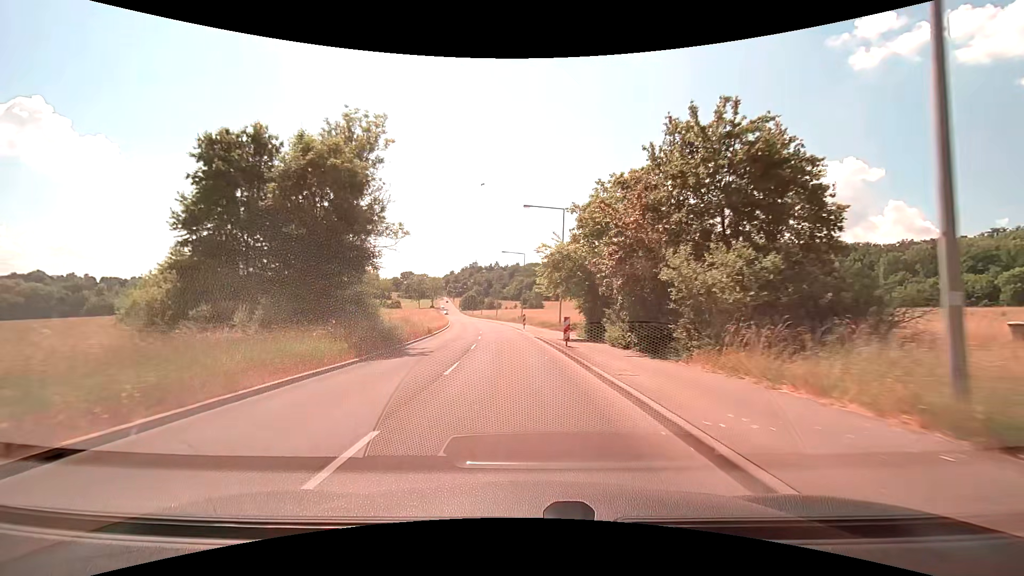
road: tertiary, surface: asphalt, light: Day
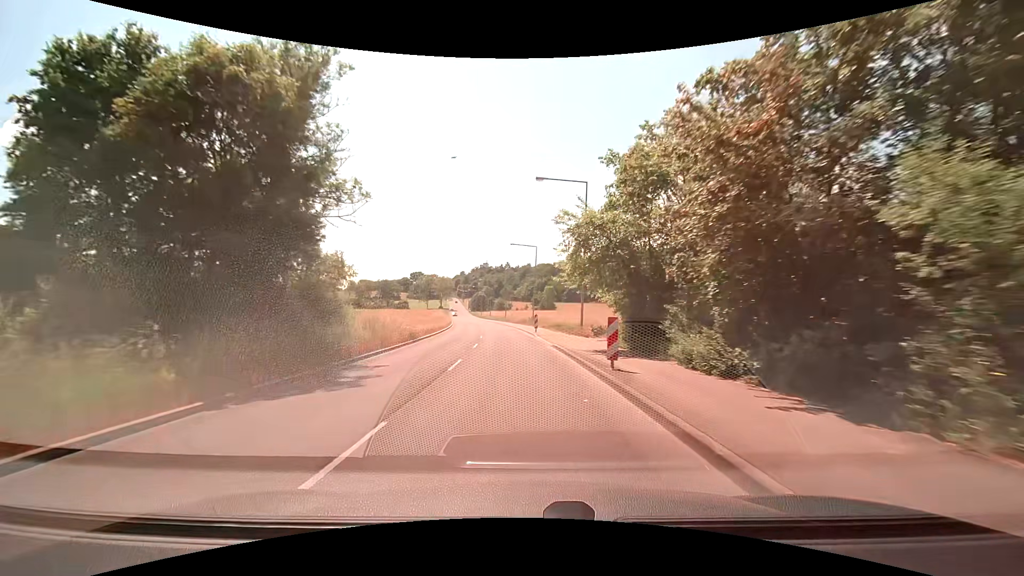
(-0.1, +8.8) m; -1°
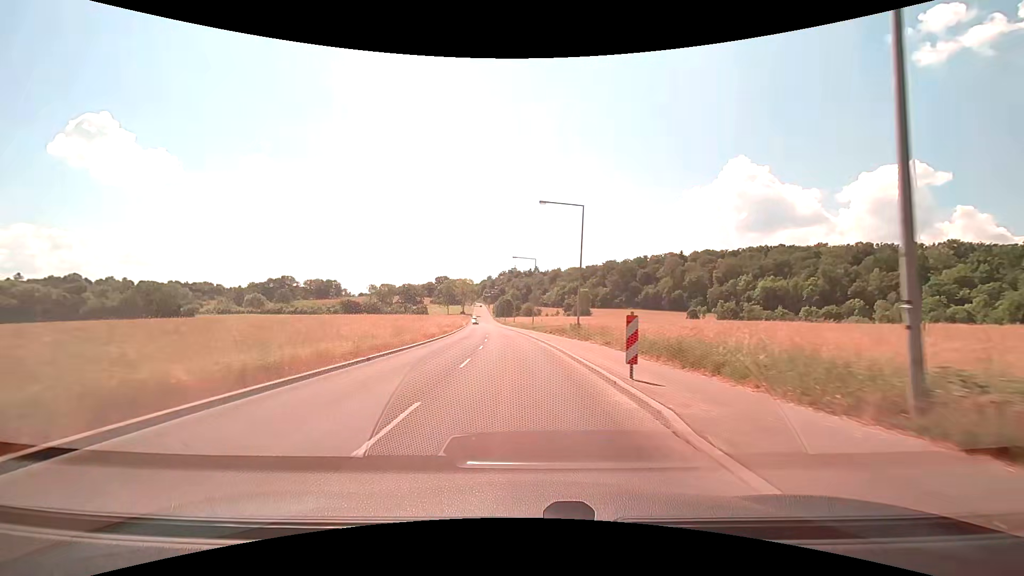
(-0.8, +26.4) m; -4°
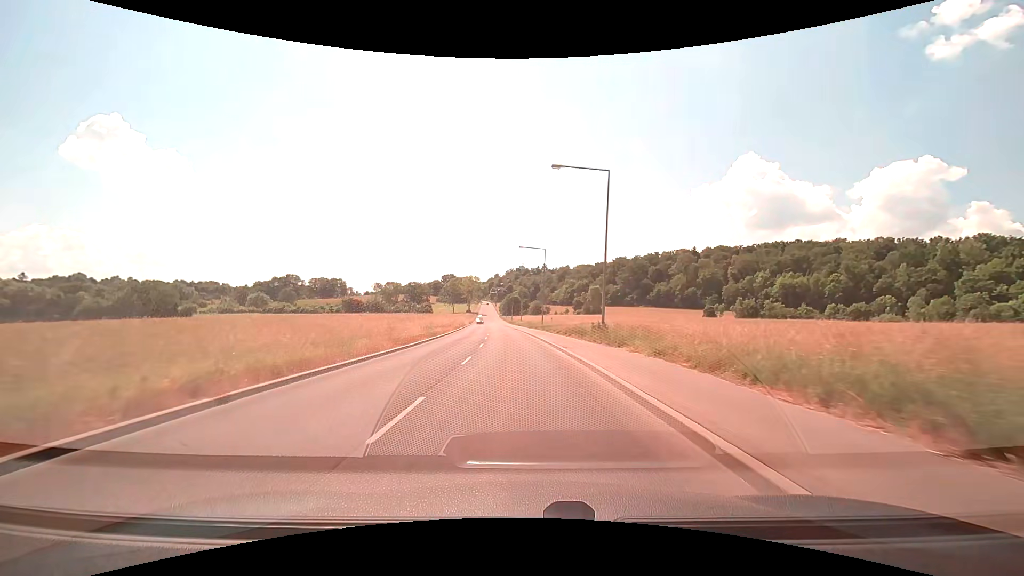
(0.0, +8.8) m; 0°
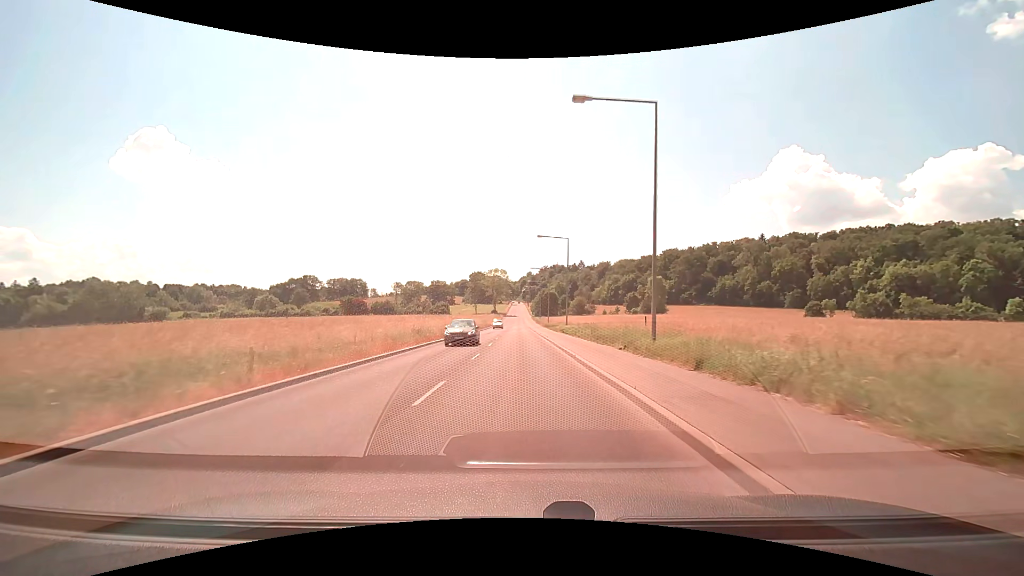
(-1.7, +44.2) m; -4°
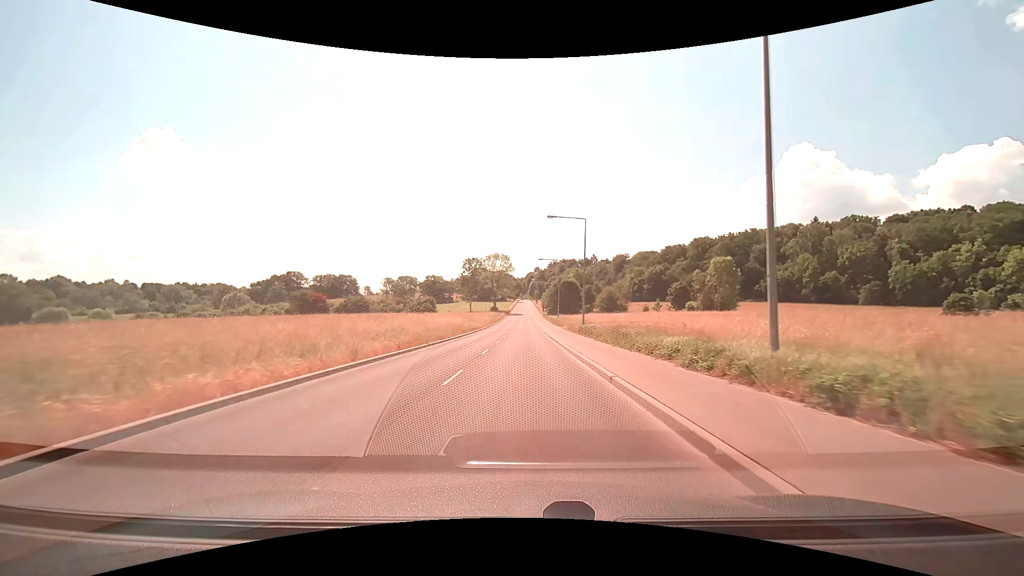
(-0.7, +44.4) m; -1°
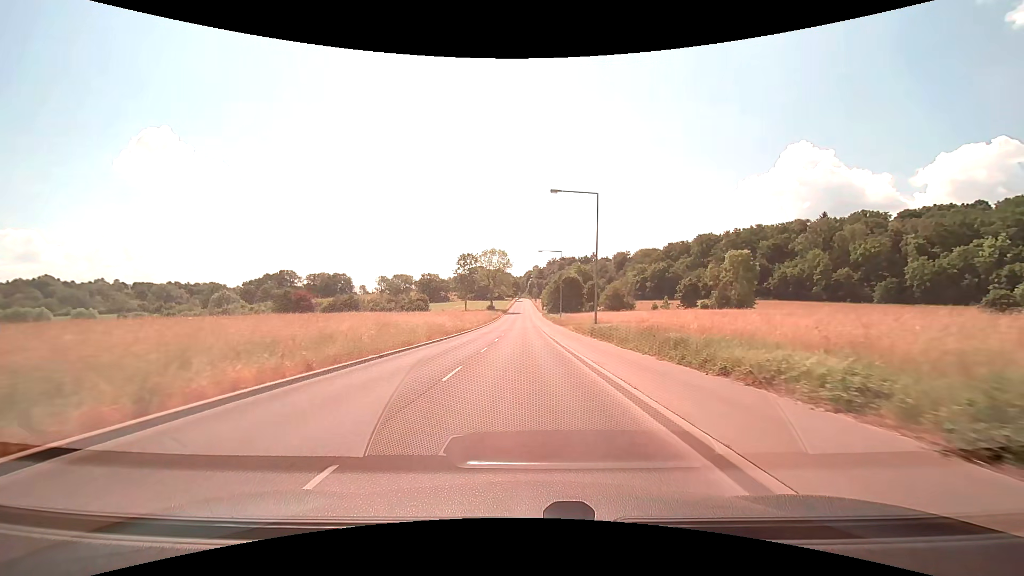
(0.0, +8.9) m; 0°
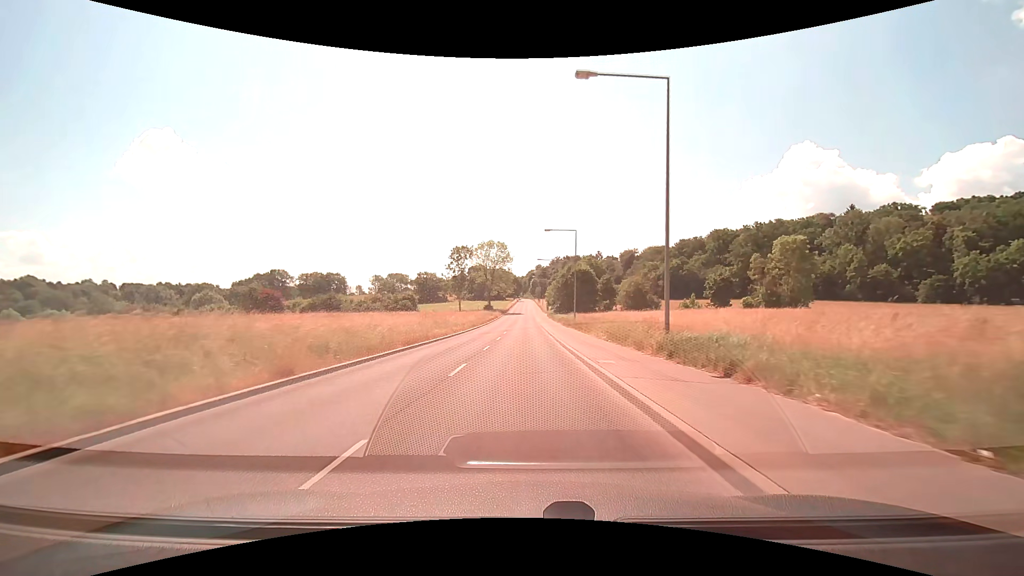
(0.0, +17.8) m; 0°
(0, +10) (0, +20) (0, +30) (0, +40) (0, +50) (0, +60) (0, +70) (0, +80) (0, +90) (0, +100) m
